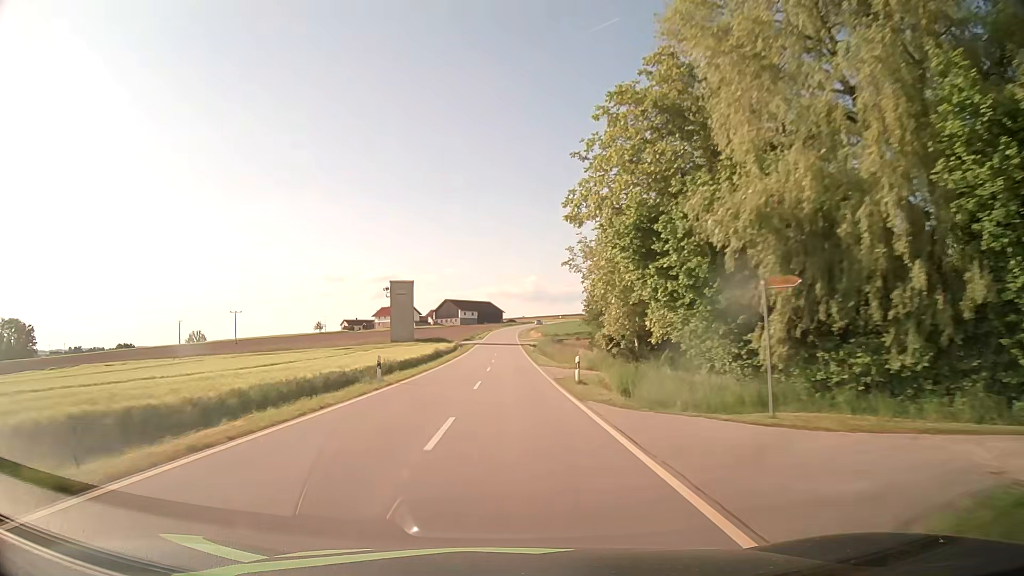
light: Day
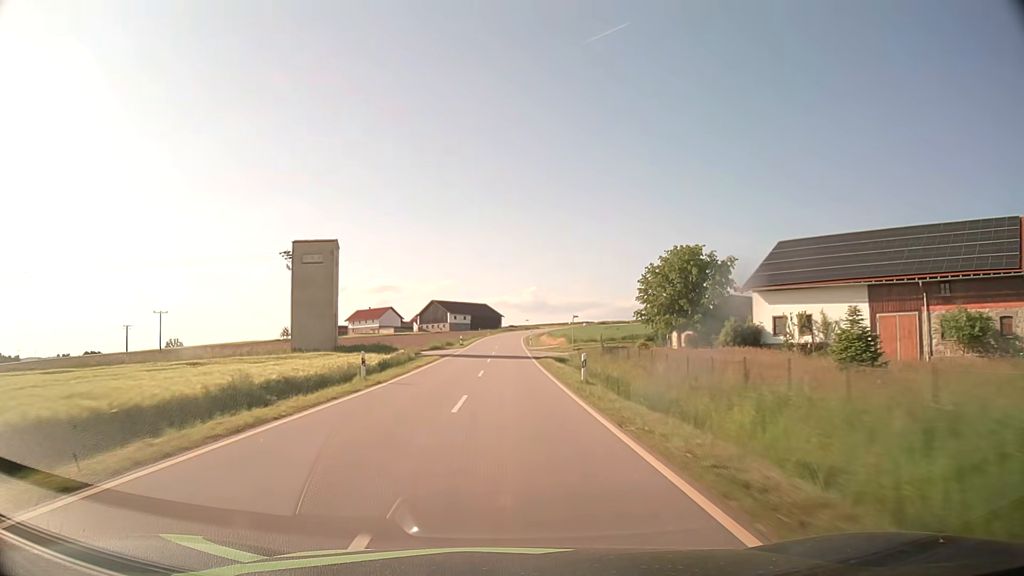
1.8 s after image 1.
(0.0, +44.5) m; 0°
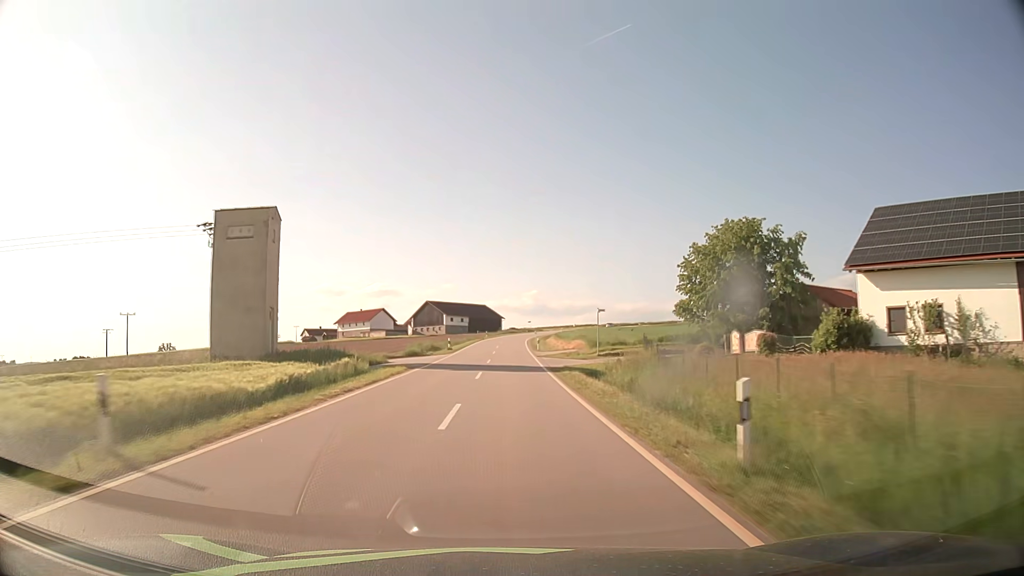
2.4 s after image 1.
(0.0, +14.9) m; 0°
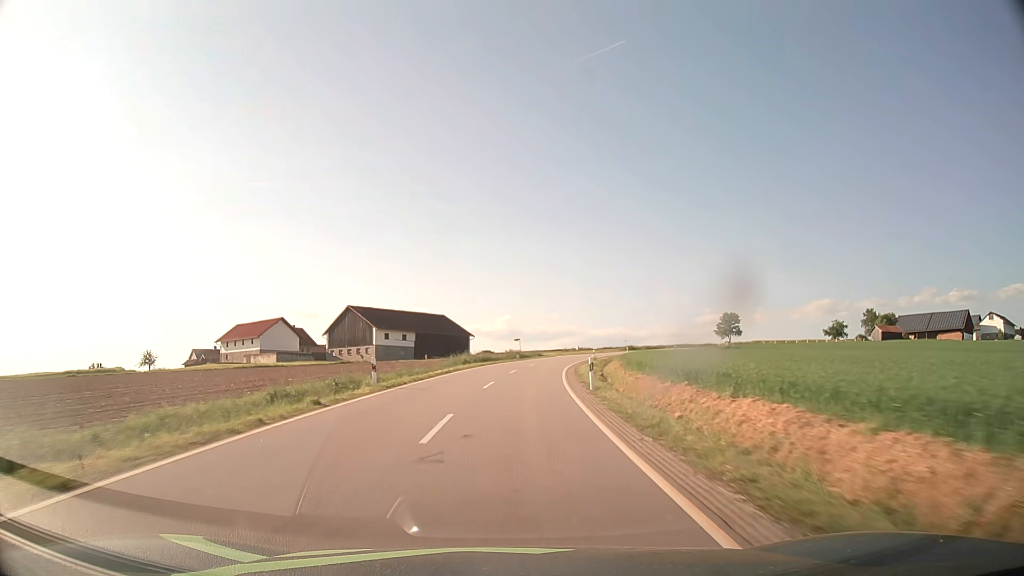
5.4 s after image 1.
(+0.5, +74.0) m; +2°
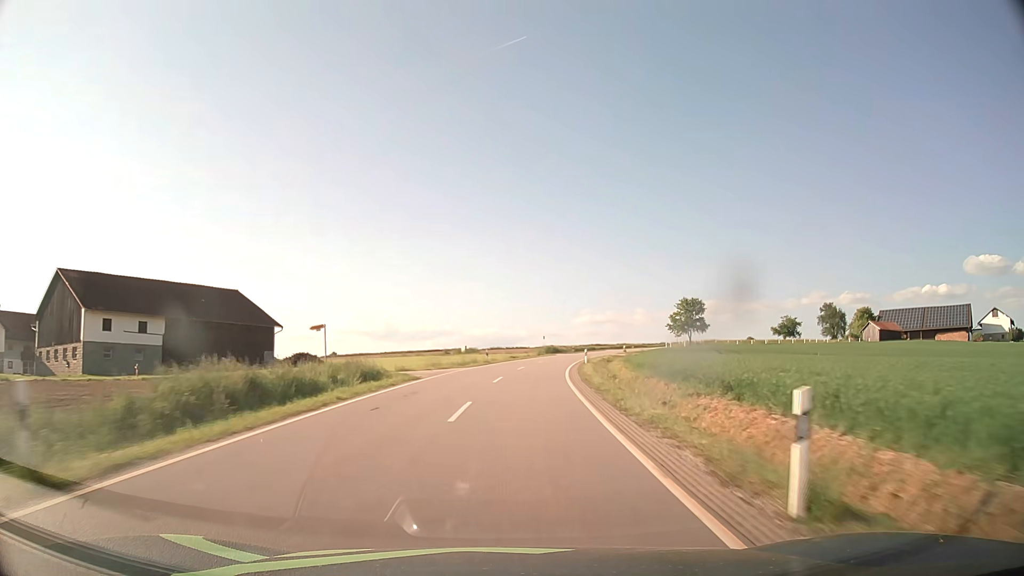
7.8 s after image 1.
(+4.6, +57.8) m; +10°
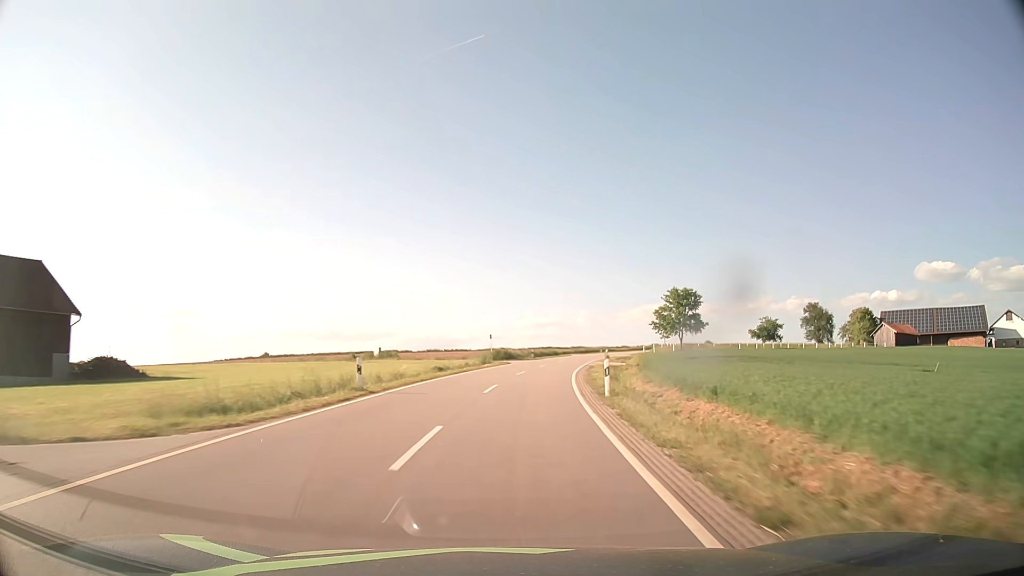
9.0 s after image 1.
(+1.3, +28.7) m; +5°
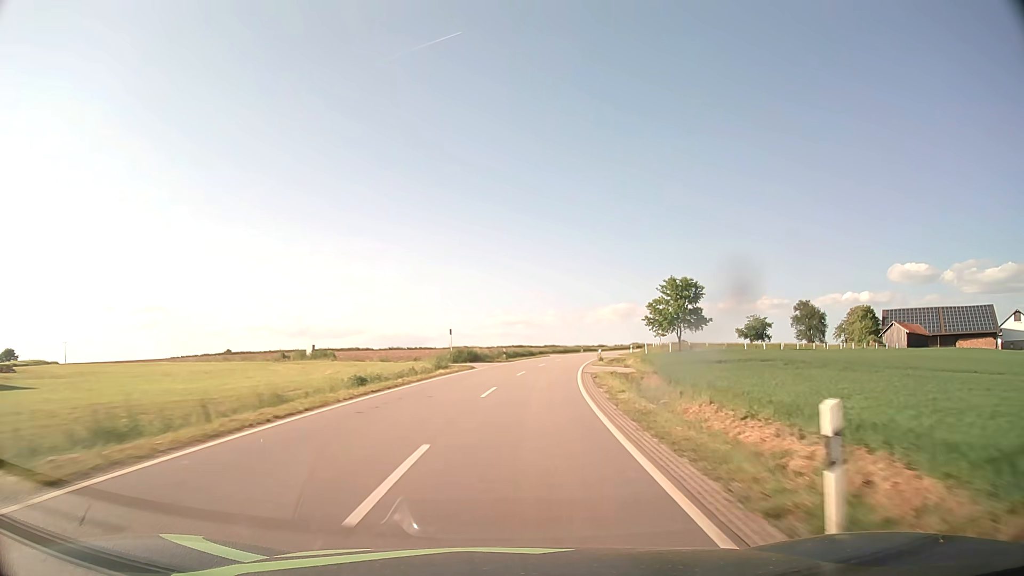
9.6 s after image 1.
(+0.3, +14.4) m; +2°
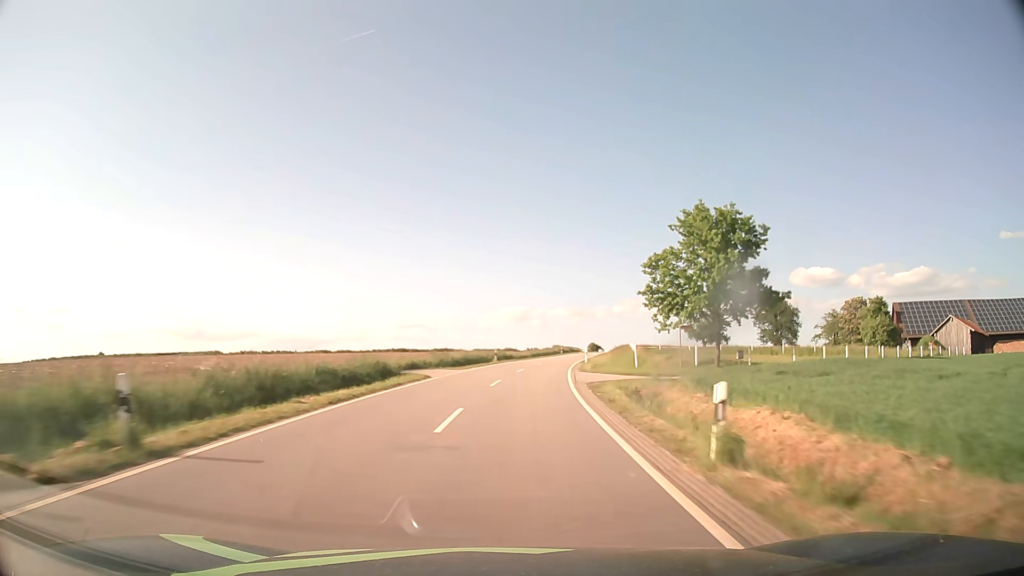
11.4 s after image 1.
(+3.5, +43.0) m; +9°
(0, +10) (+1, +20) (+1, +30) (+2, +40) (+4, +50) (+5, +60) (+7, +70) (+9, +79) (+11, +89) (+13, +99) m
